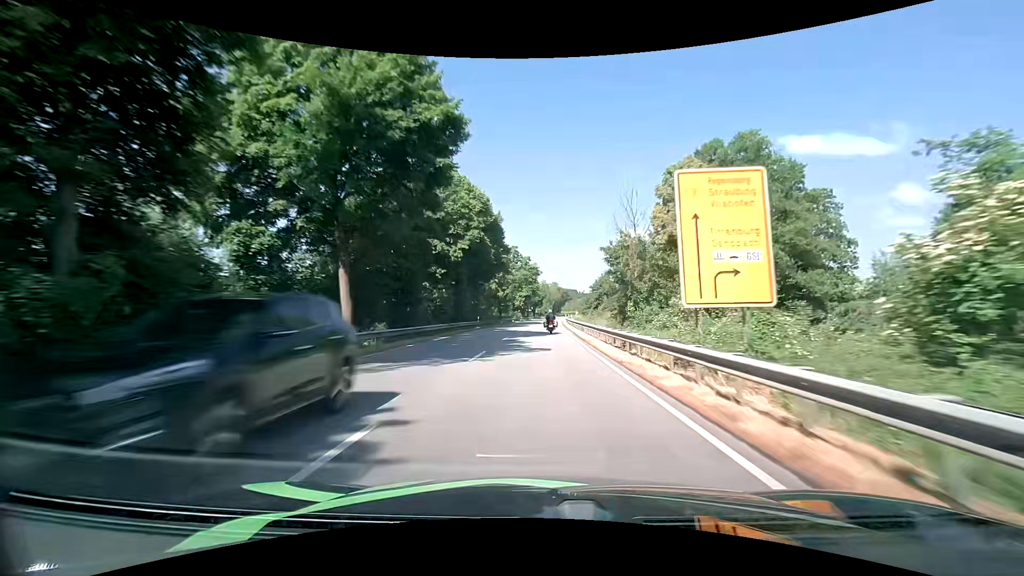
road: primary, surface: asphalt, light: Day
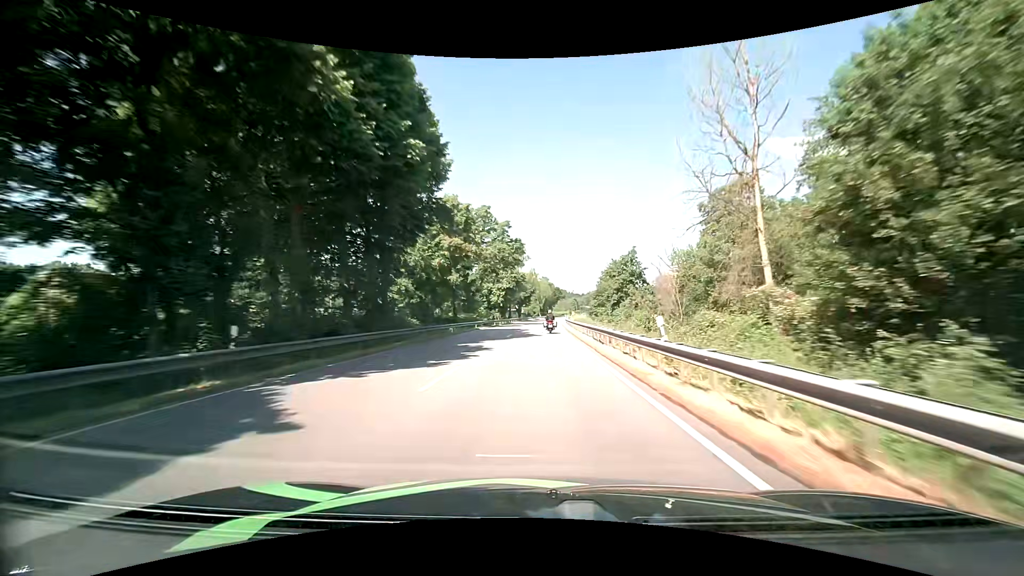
(+0.4, +41.5) m; +2°
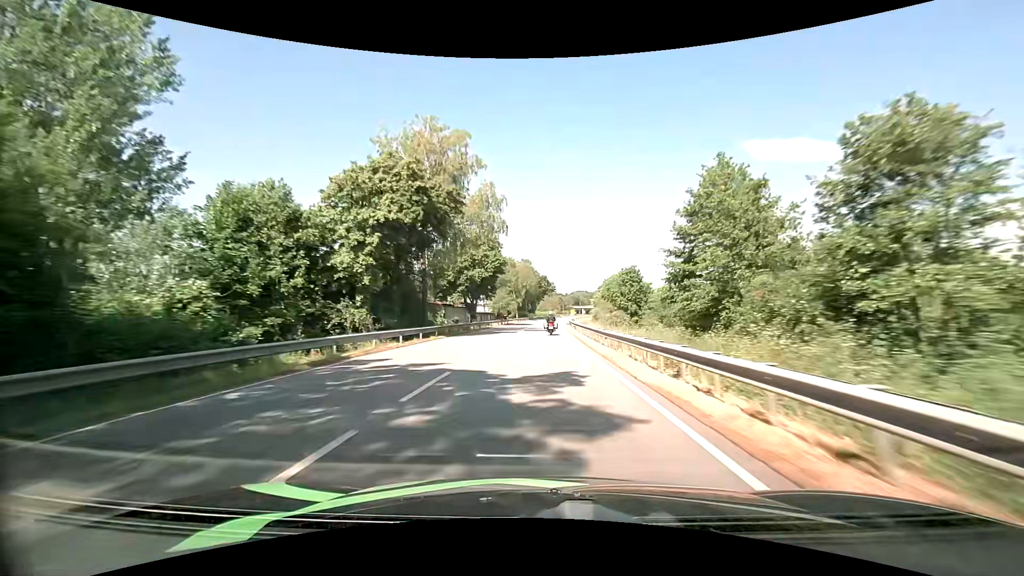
(+0.4, +70.7) m; +1°
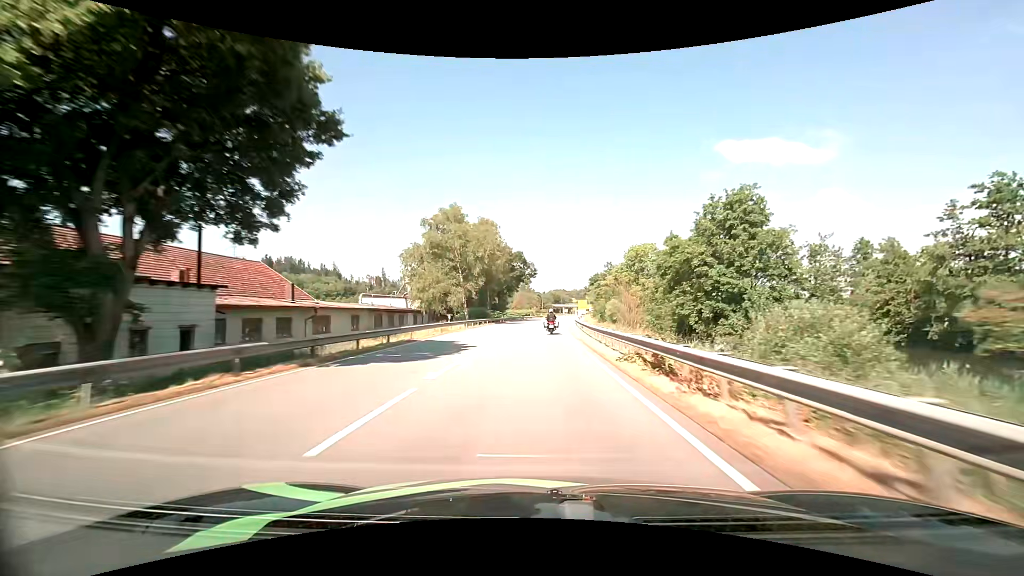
(+1.1, +57.0) m; +3°
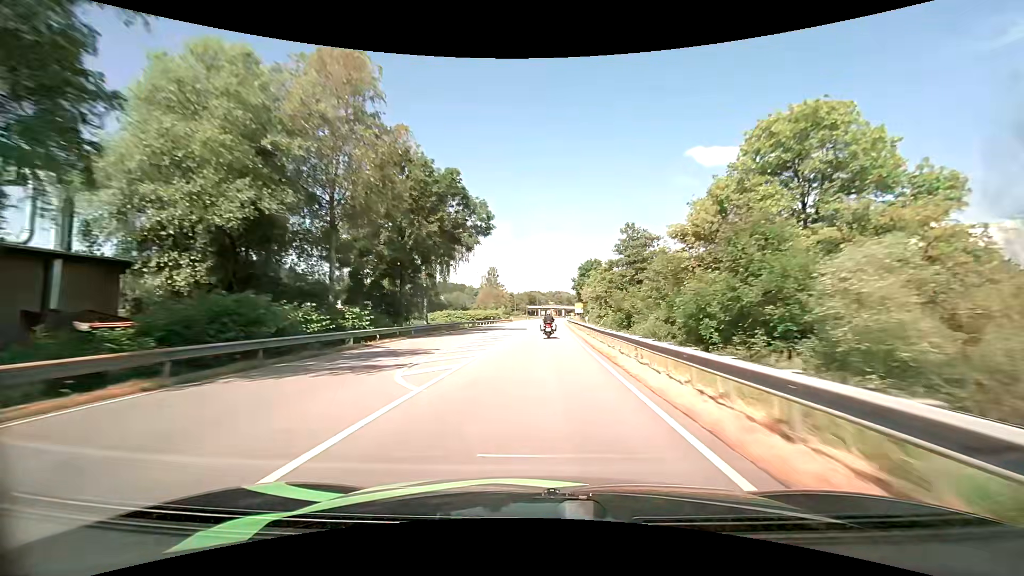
(+1.6, +56.3) m; +3°
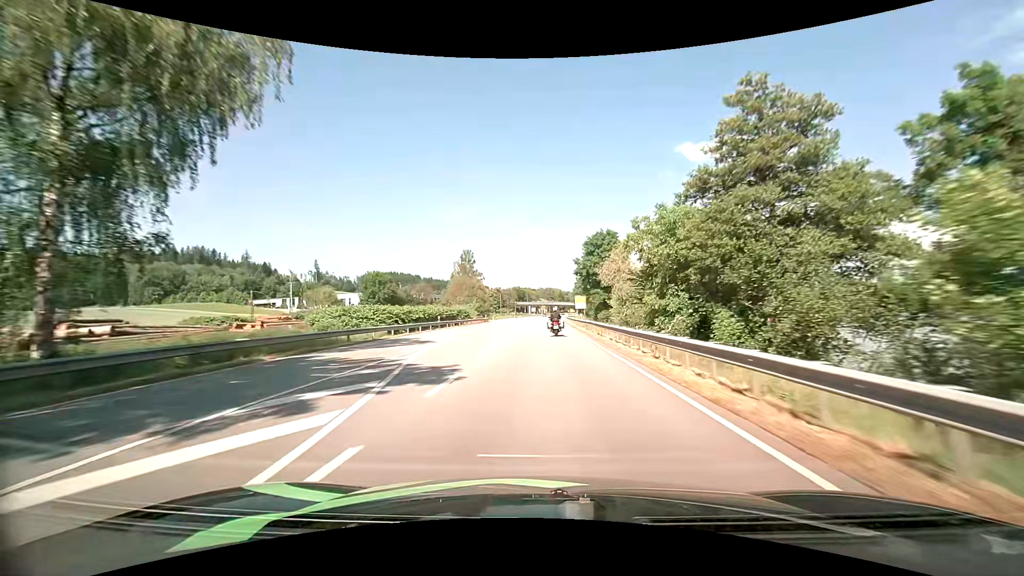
(+0.5, +41.5) m; +1°
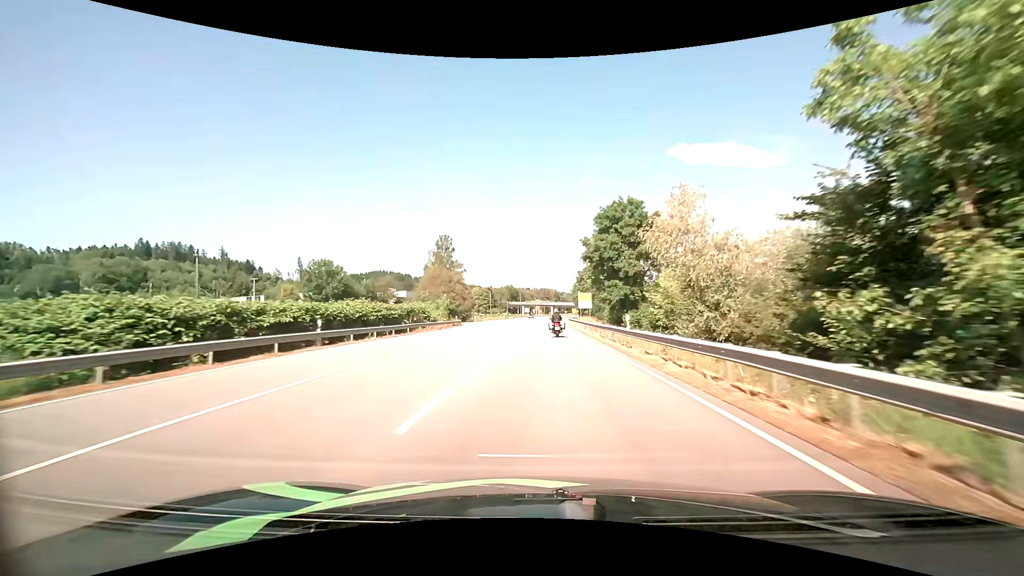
(+0.1, +26.3) m; 0°
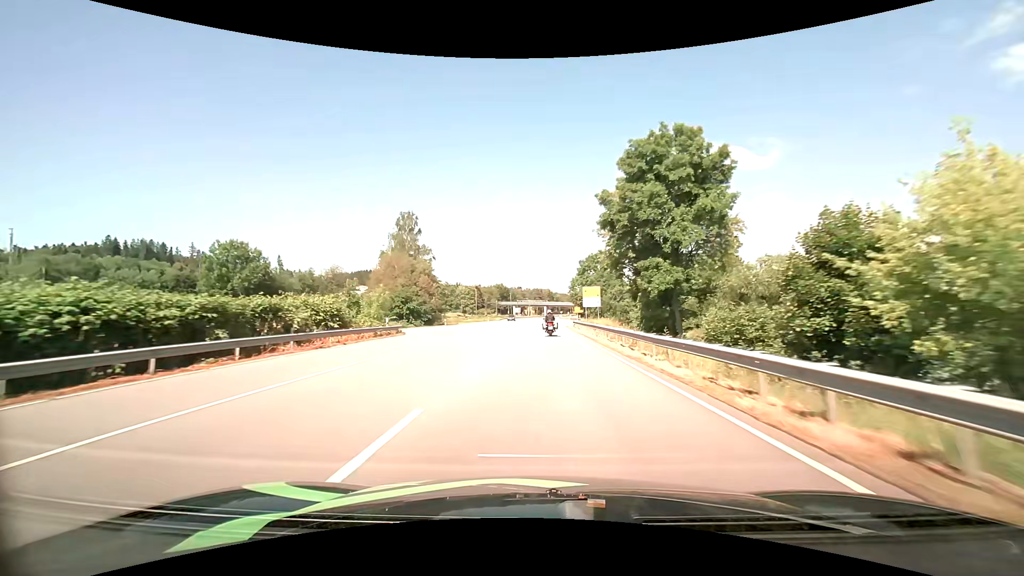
(+0.2, +25.7) m; +1°
(0, +10) (0, +20) (0, +30) (0, +40) (0, +50) (0, +60) (+1, +70) (+1, +80) (+1, +90) (+1, +100) m
